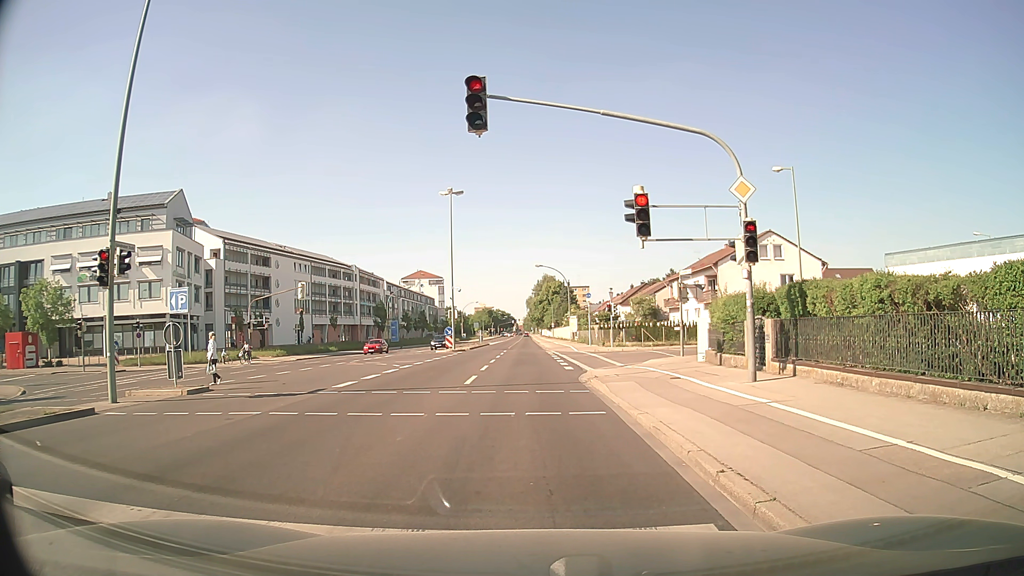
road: secondary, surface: asphalt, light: Day
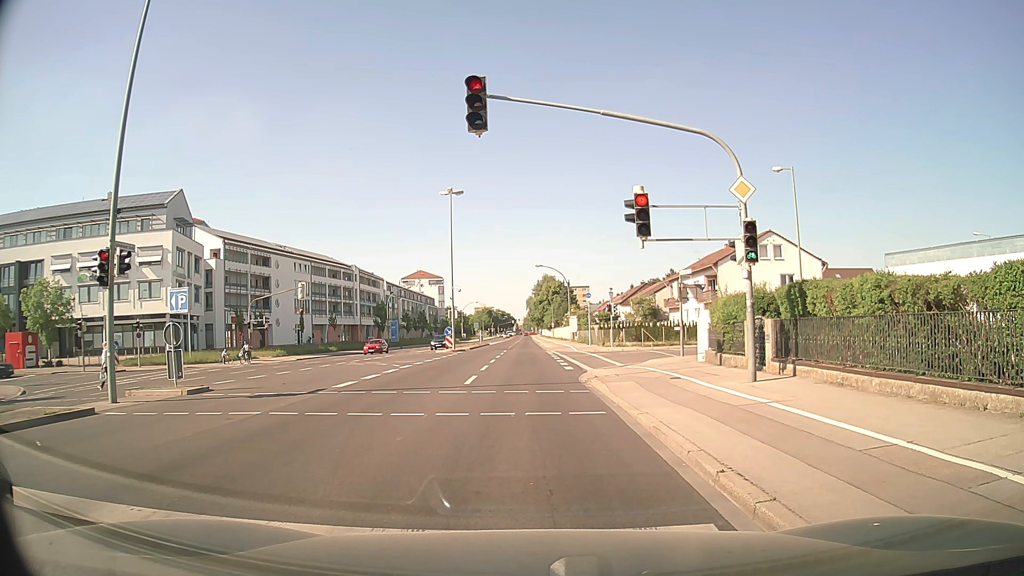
(0.0, 0.0) m; 0°
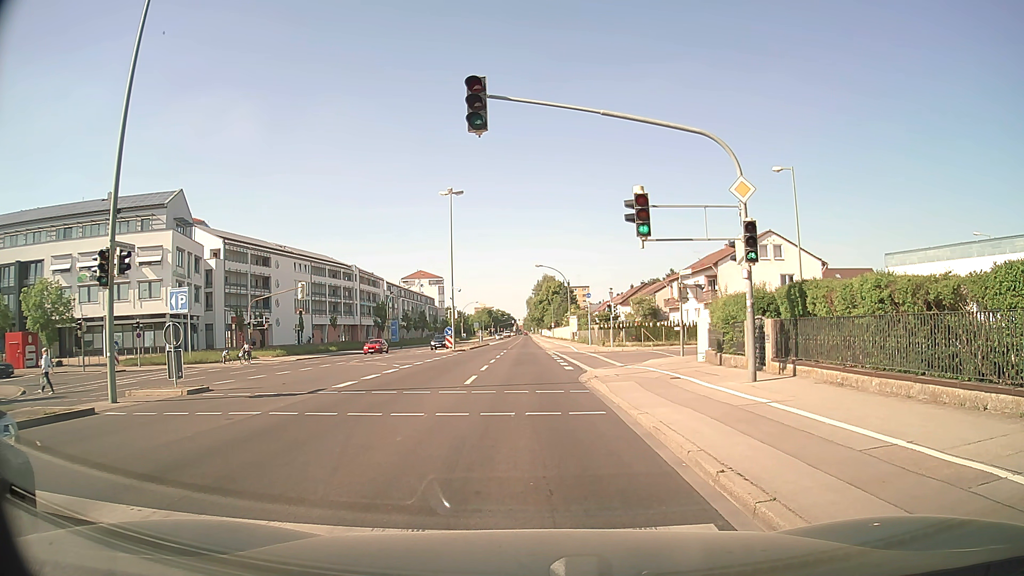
(0.0, 0.0) m; 0°
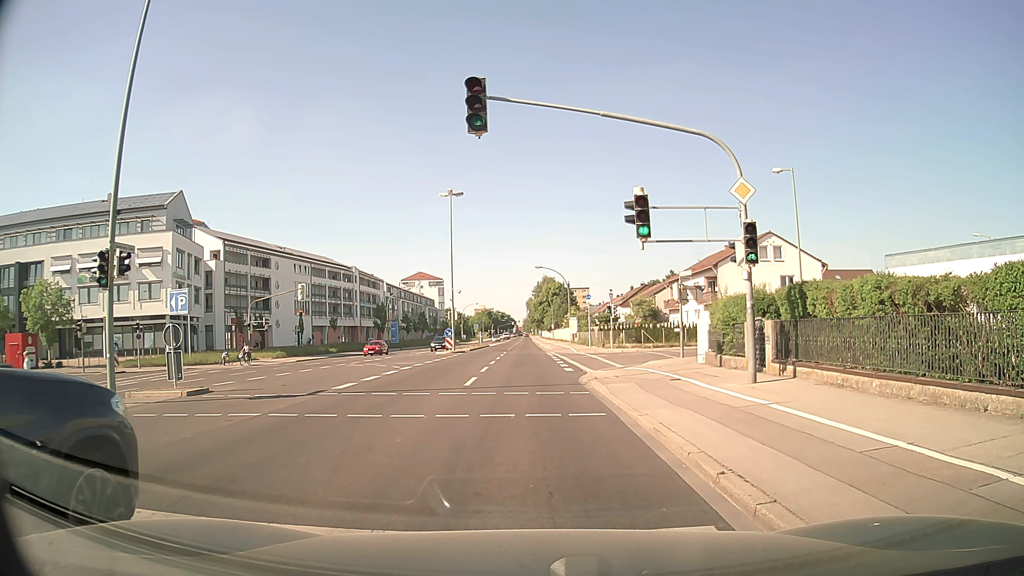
(0.0, 0.0) m; 0°
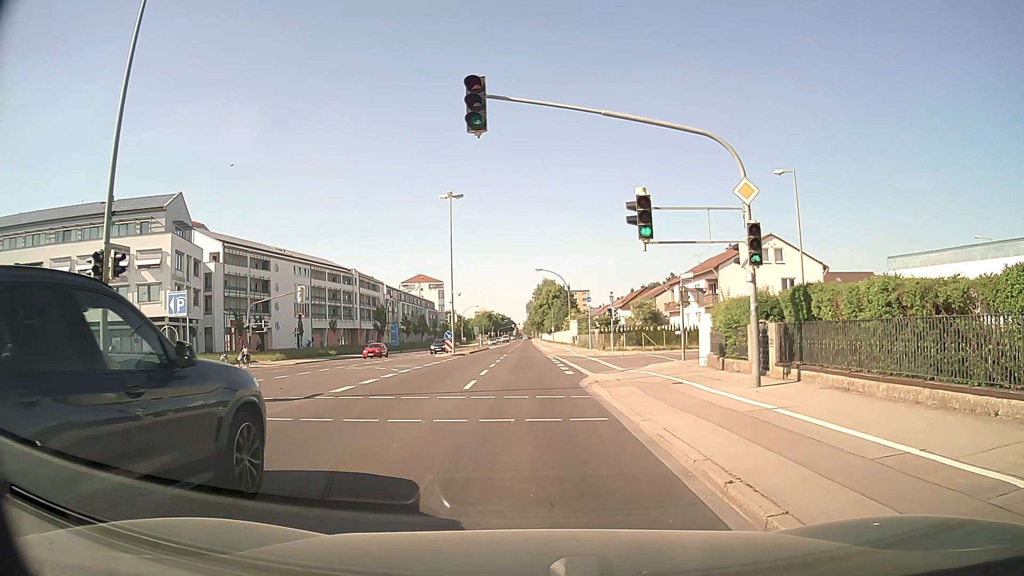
(0.0, +0.3) m; 0°
(0, +10) (0, +20) (0, +30) (-1, +40) (-1, +50) (-1, +60) (-1, +70) (-1, +80) (-1, +90) (-1, +100) m
